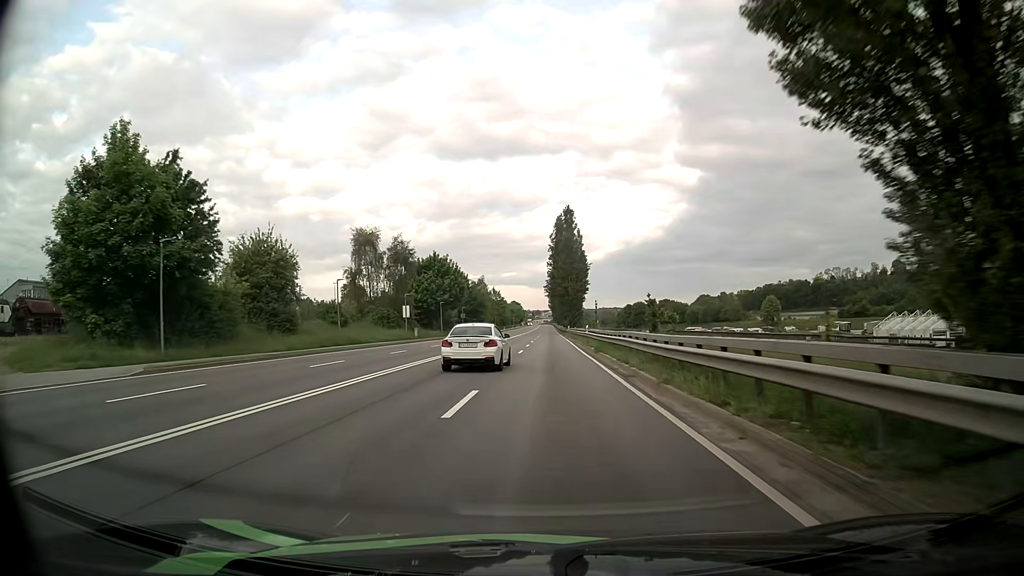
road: primary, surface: asphalt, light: Day
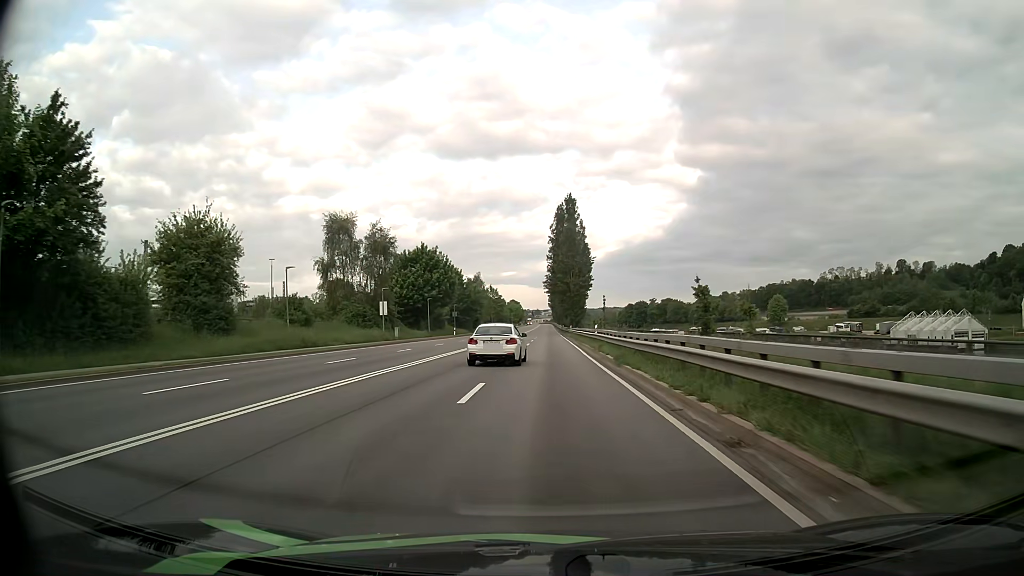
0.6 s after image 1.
(0.0, +10.3) m; 0°
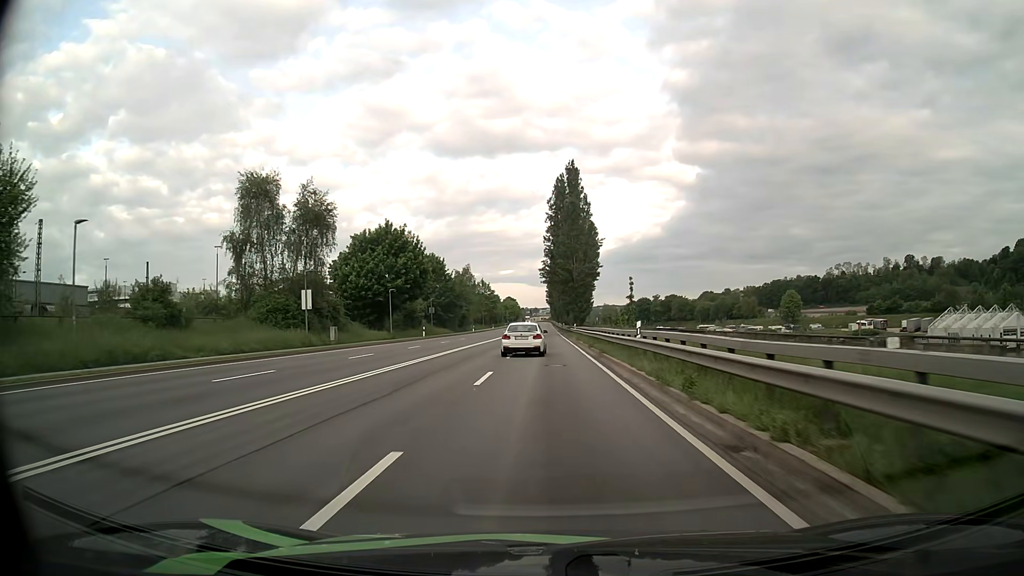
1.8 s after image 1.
(+0.1, +20.7) m; 0°
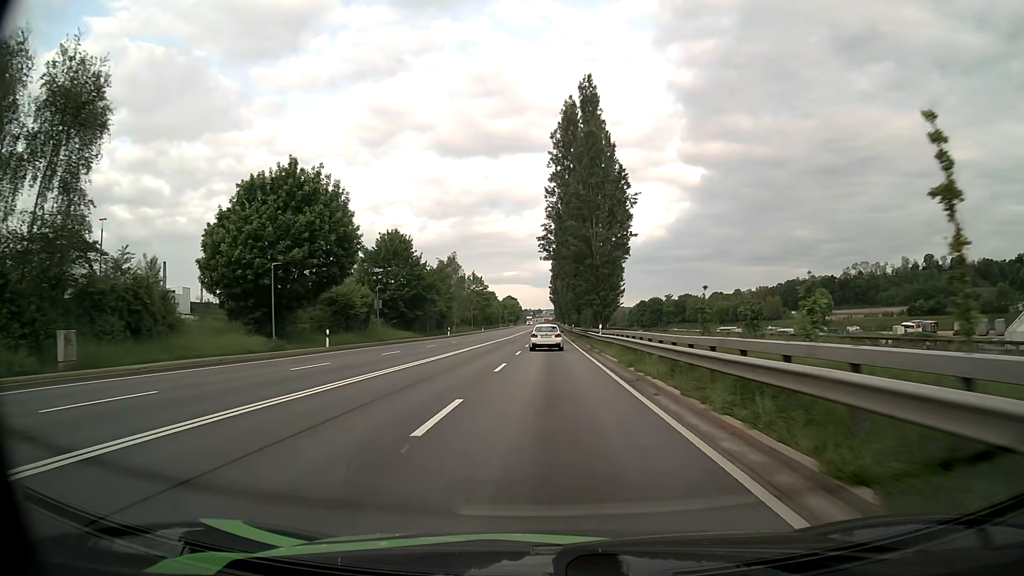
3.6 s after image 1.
(0.0, +31.0) m; 0°
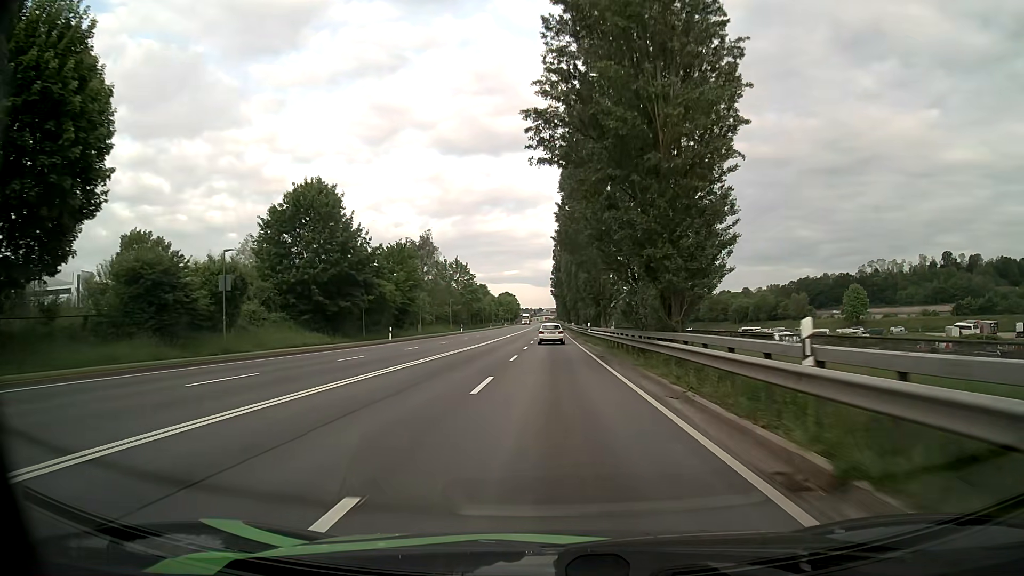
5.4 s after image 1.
(0.0, +31.0) m; 0°
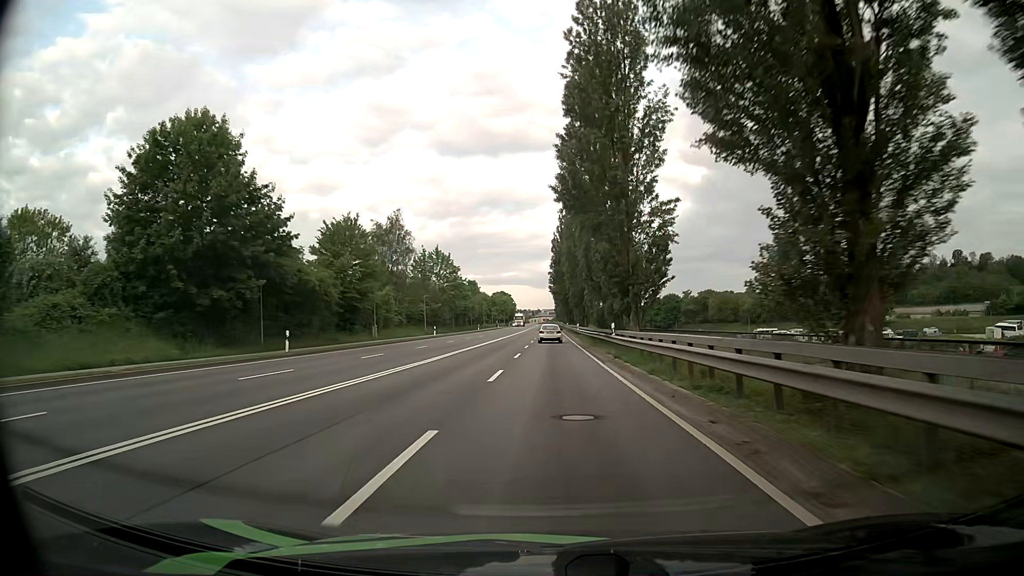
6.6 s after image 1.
(0.0, +20.7) m; 0°
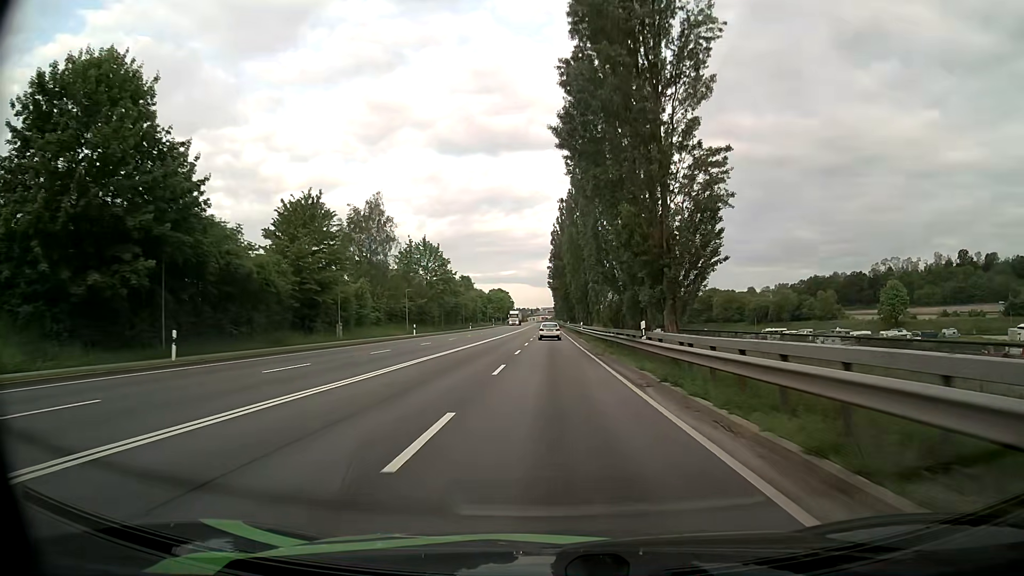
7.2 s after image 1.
(0.0, +10.3) m; 0°
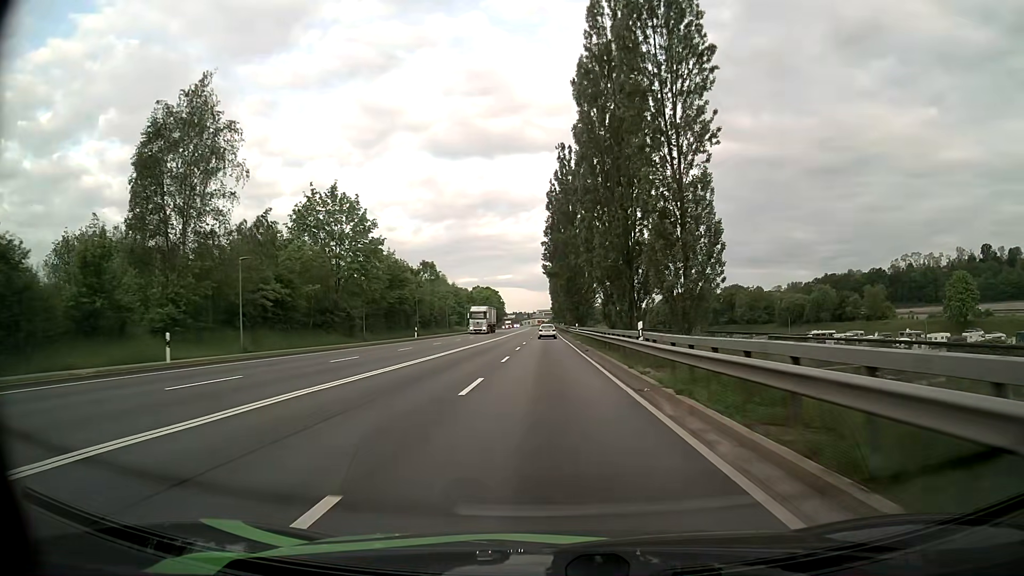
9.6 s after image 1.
(+0.1, +41.2) m; 0°
(0, +10) (0, +20) (0, +30) (0, +40) (0, +50) (0, +60) (0, +70) (0, +80) (0, +90) (0, +100) m
